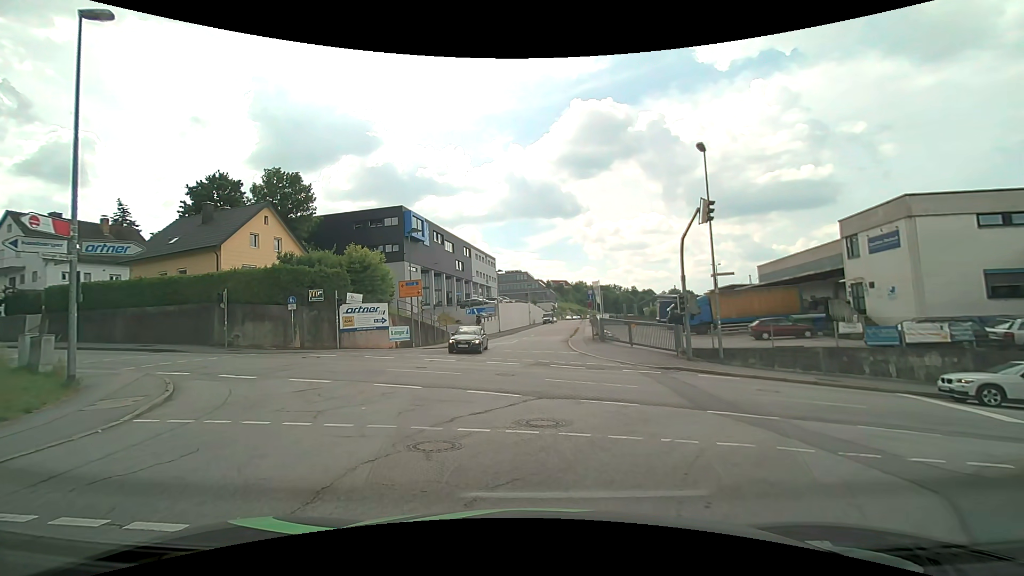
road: residential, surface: asphalt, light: Day
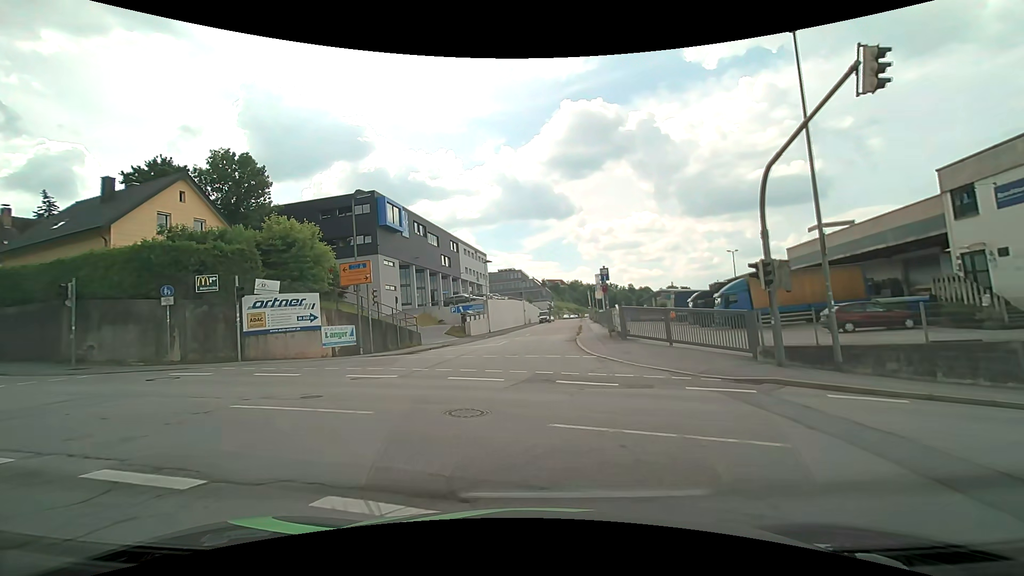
(0.0, +9.6) m; 0°
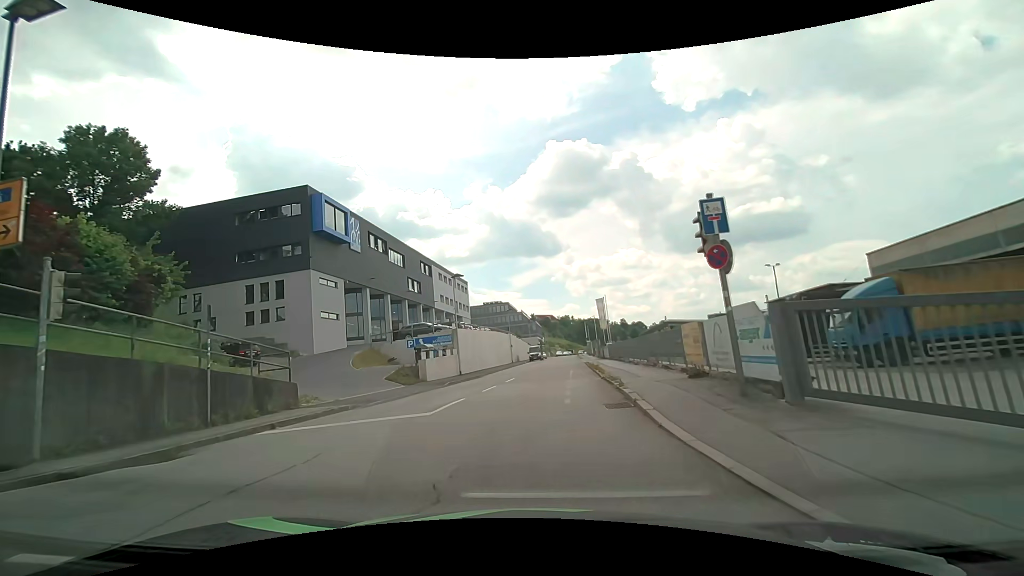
(+0.1, +16.0) m; +1°
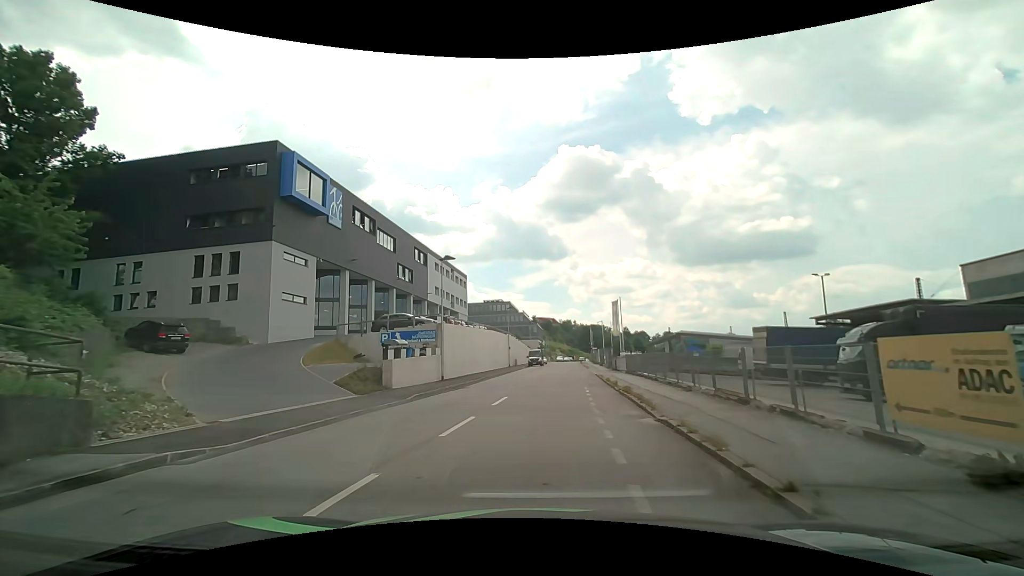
(-0.2, +7.9) m; 0°
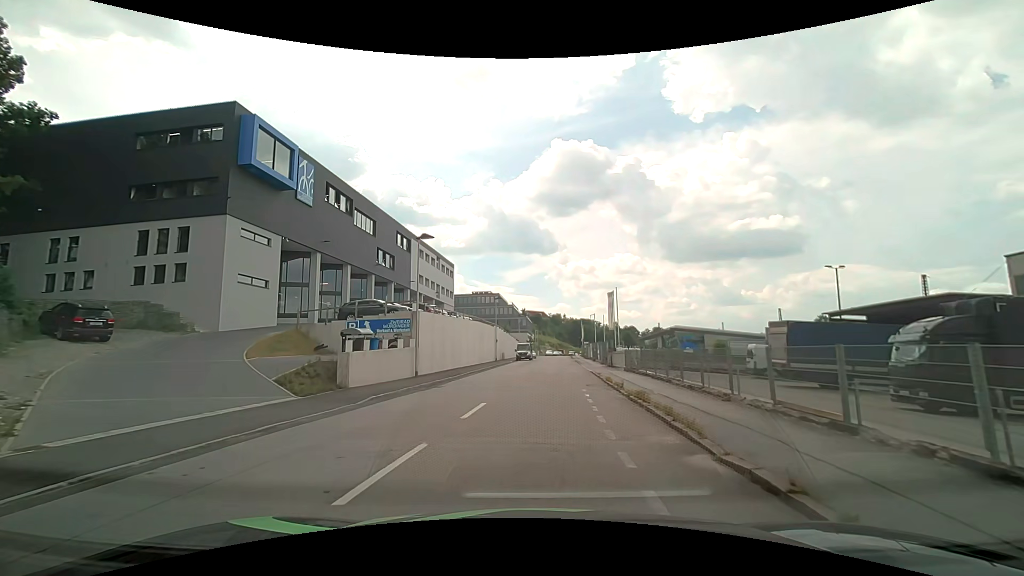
(+0.1, +4.3) m; +2°
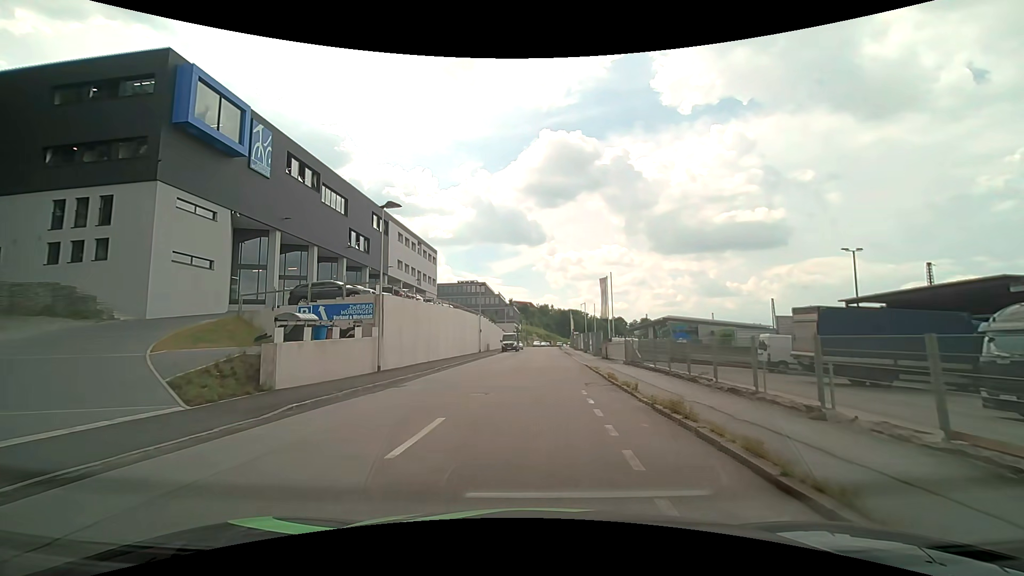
(+0.1, +4.7) m; +1°
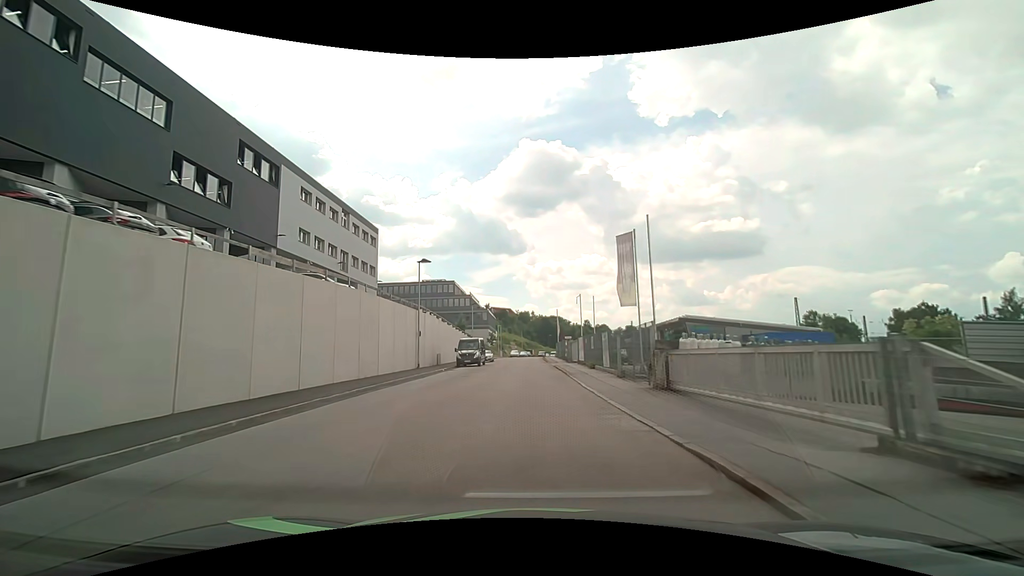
(+0.9, +22.9) m; +2°
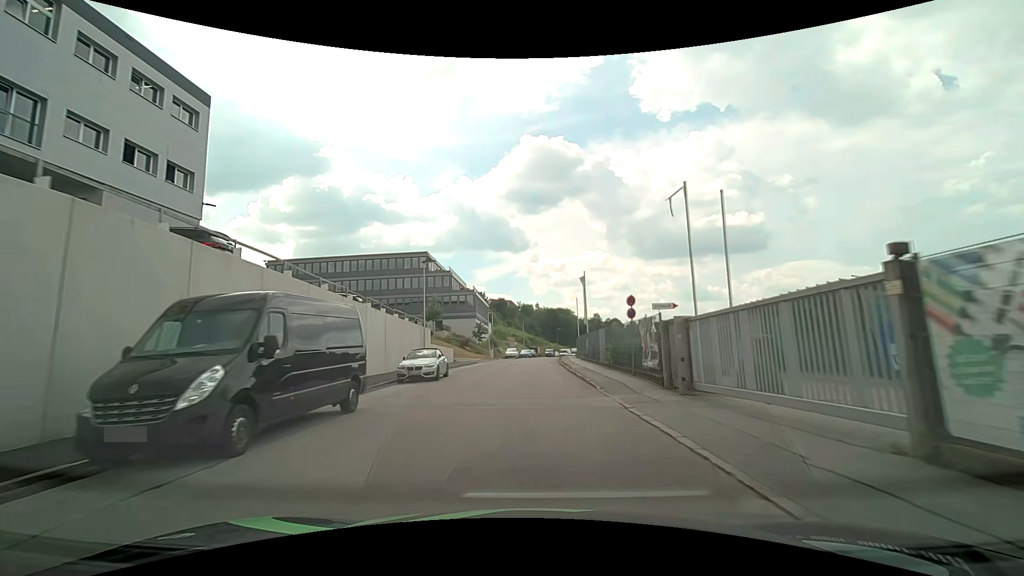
(-0.1, +35.4) m; -1°
(0, +10) (0, +20) (+1, +30) (+1, +40) (+1, +50) (+2, +60) (+3, +70) (+4, +80) (+5, +90) (+7, +100) m
